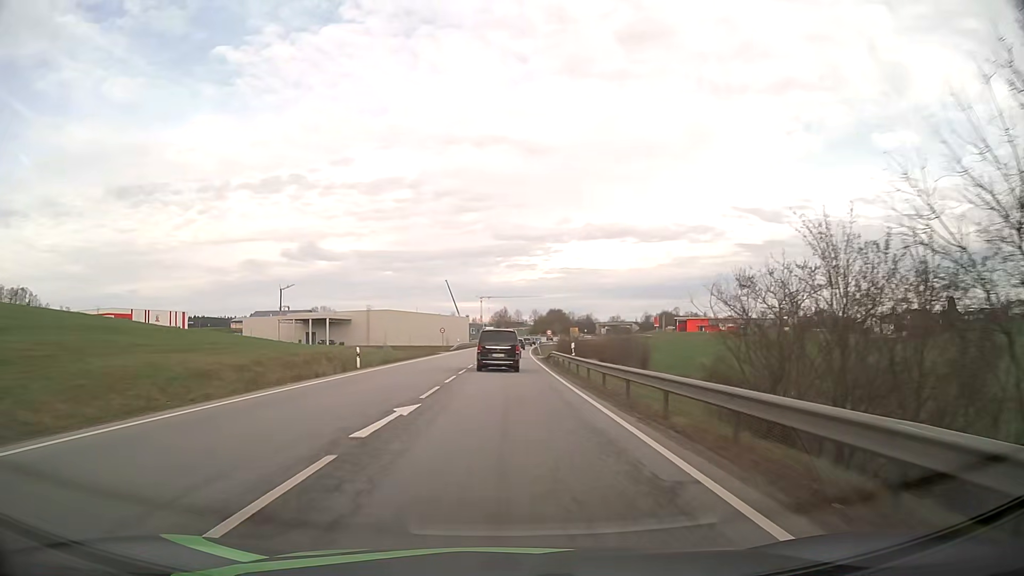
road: primary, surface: asphalt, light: Day
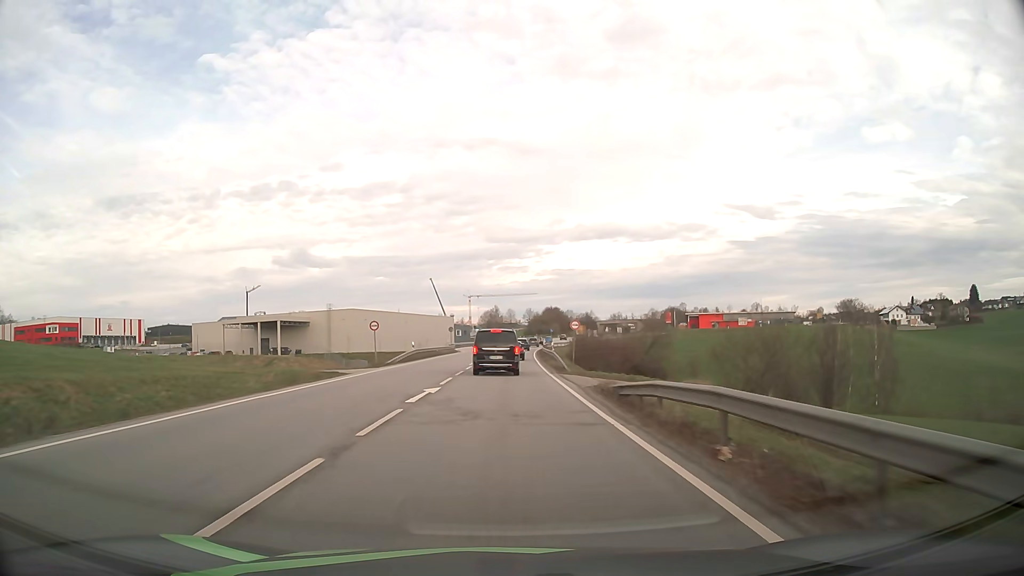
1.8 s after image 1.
(+0.2, +36.2) m; +1°
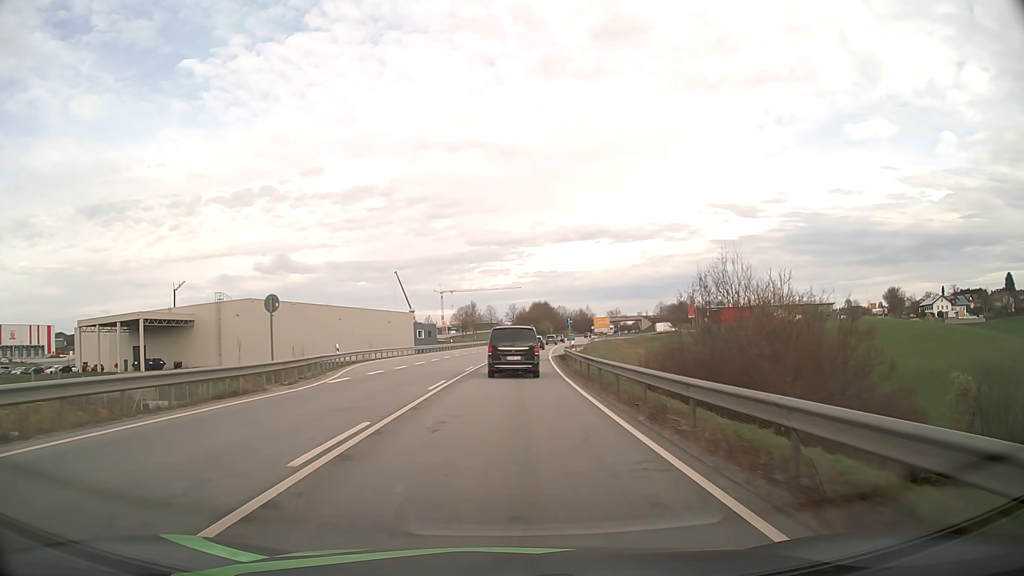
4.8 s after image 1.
(+0.6, +56.6) m; +2°
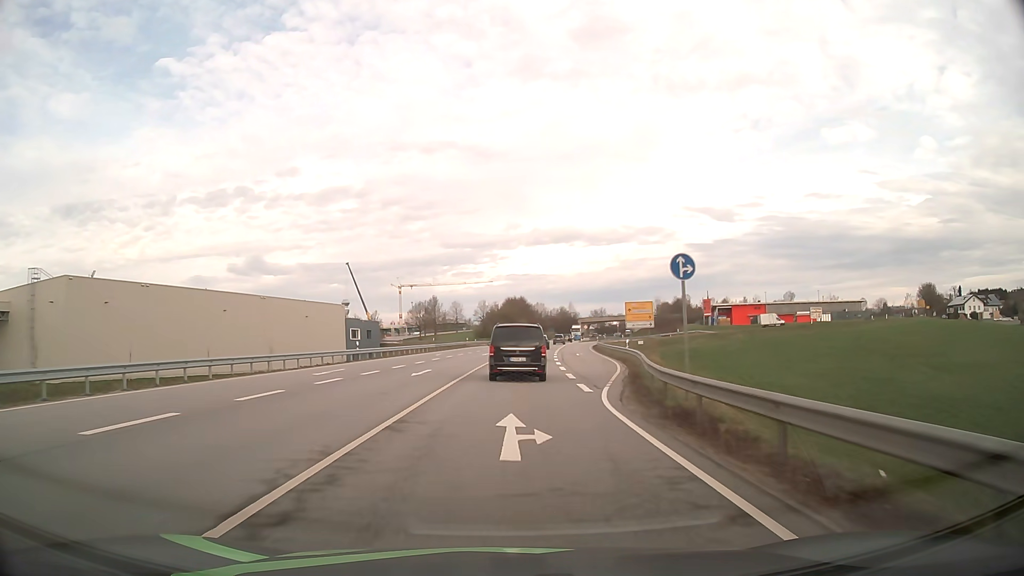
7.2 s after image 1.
(+0.9, +43.5) m; +3°
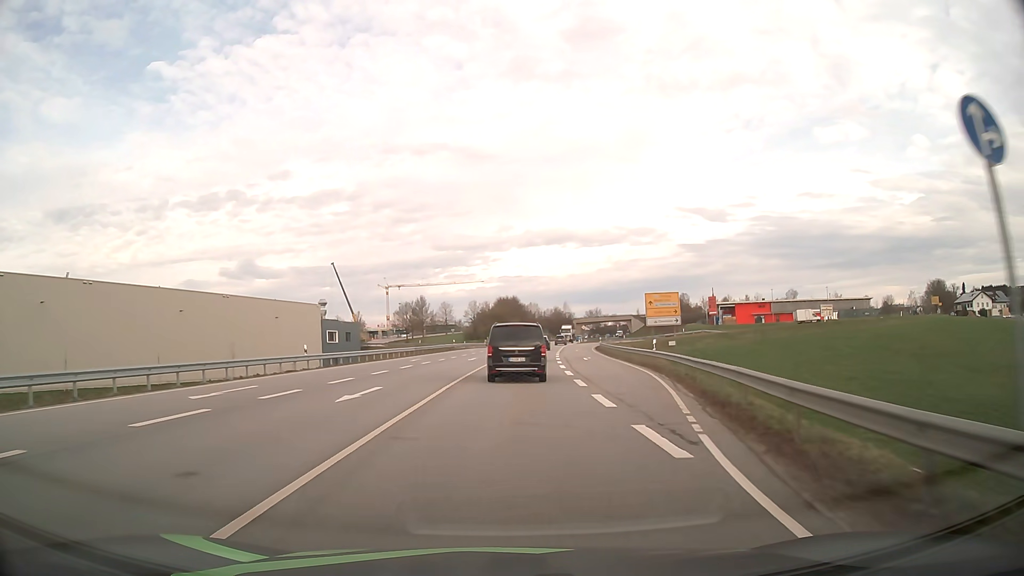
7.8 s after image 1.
(0.0, +10.5) m; +1°
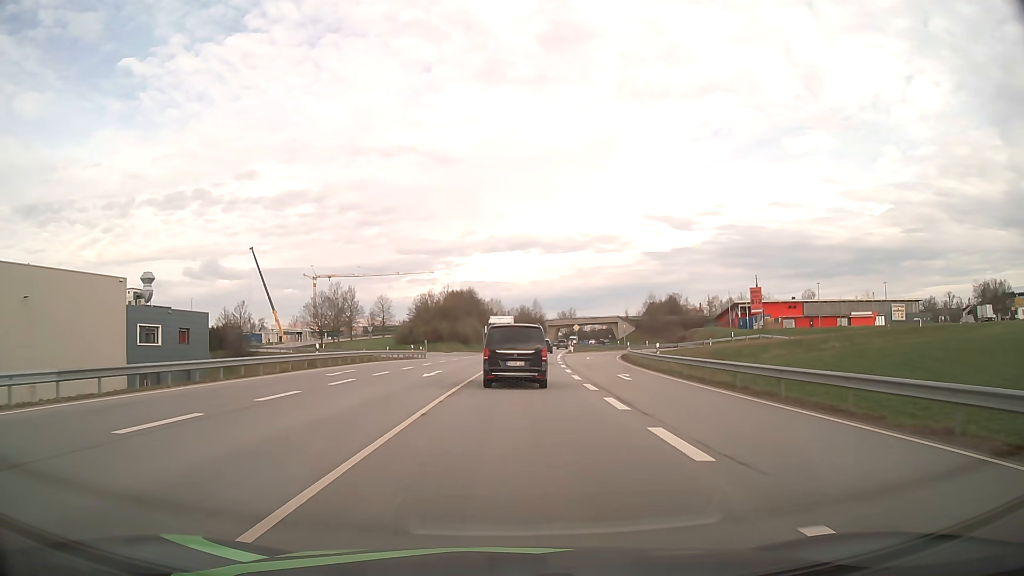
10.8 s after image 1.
(+1.3, +48.5) m; +3°
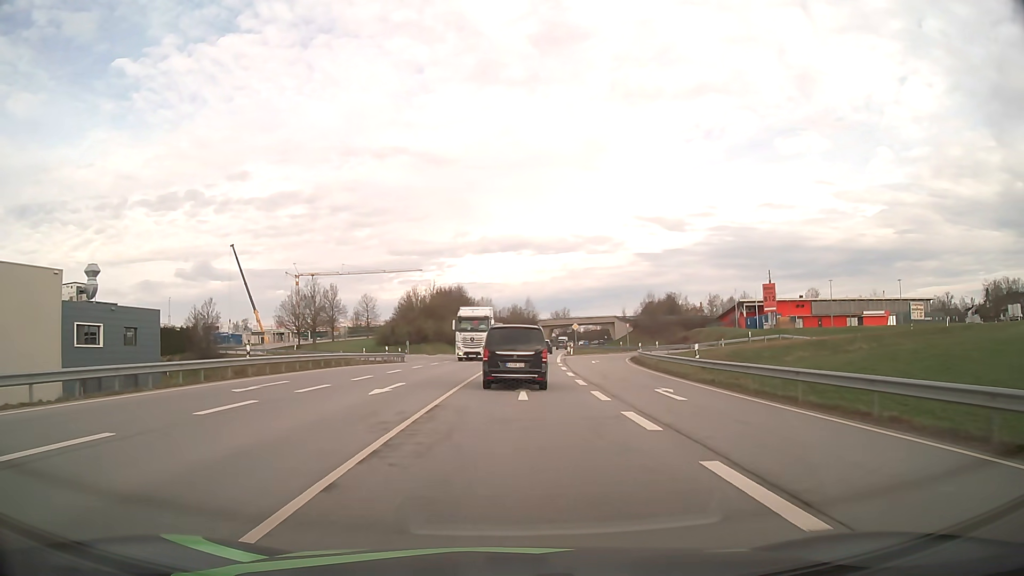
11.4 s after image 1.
(+0.1, +9.1) m; +1°
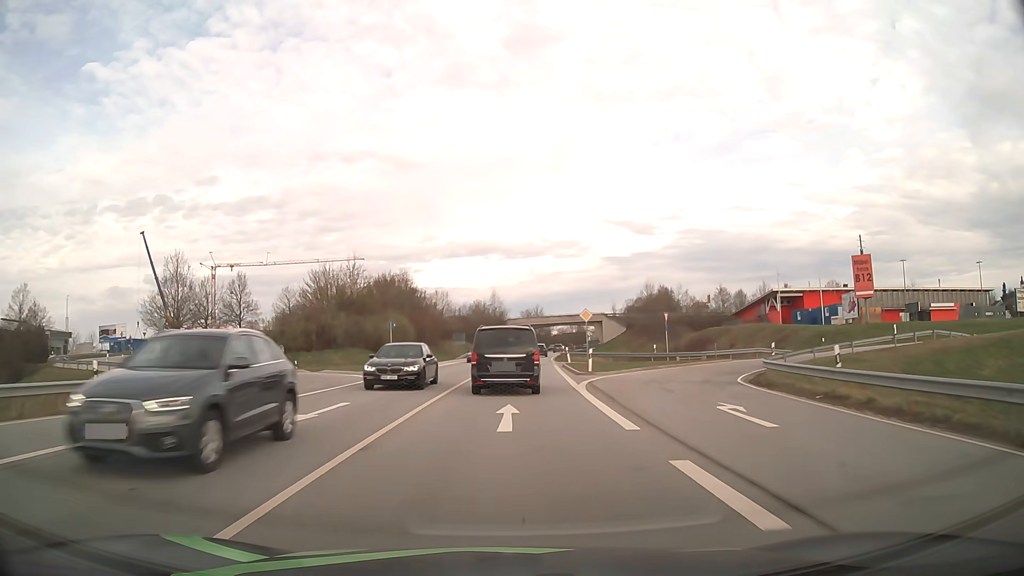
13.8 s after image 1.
(+1.0, +36.3) m; +3°
